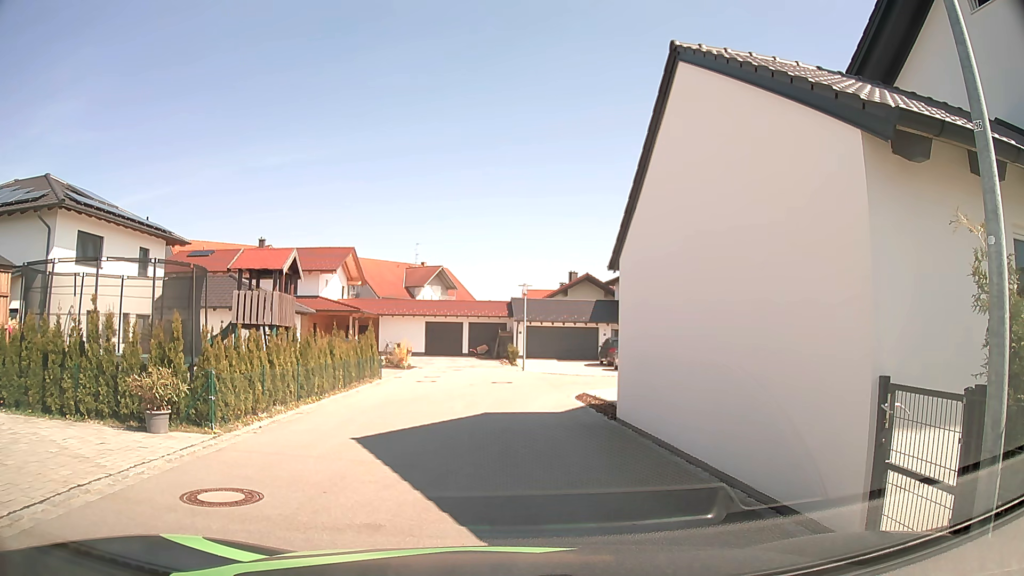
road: residential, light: Day
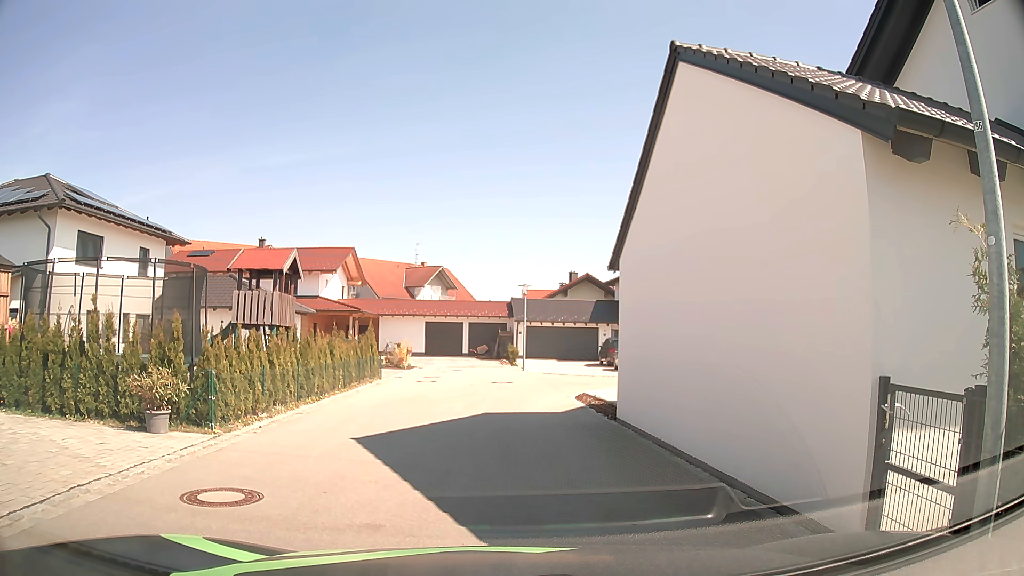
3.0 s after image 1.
(0.0, 0.0) m; 0°
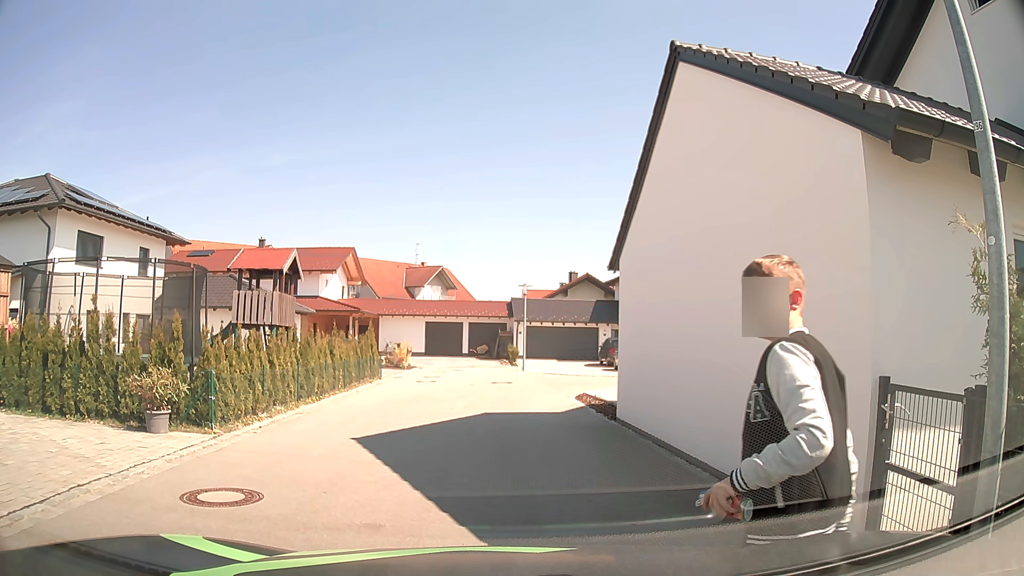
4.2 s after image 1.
(0.0, 0.0) m; 0°
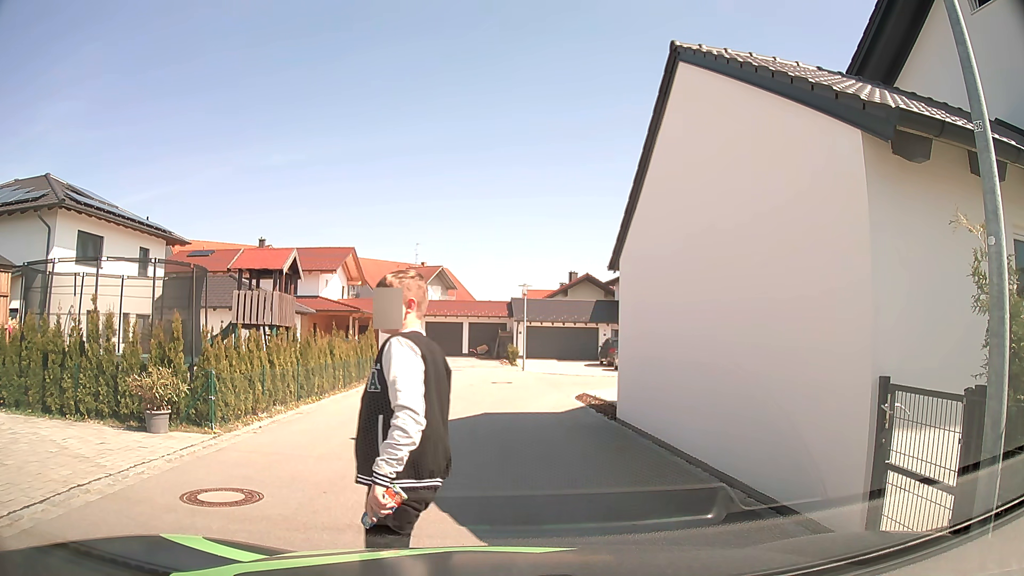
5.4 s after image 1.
(0.0, 0.0) m; 0°
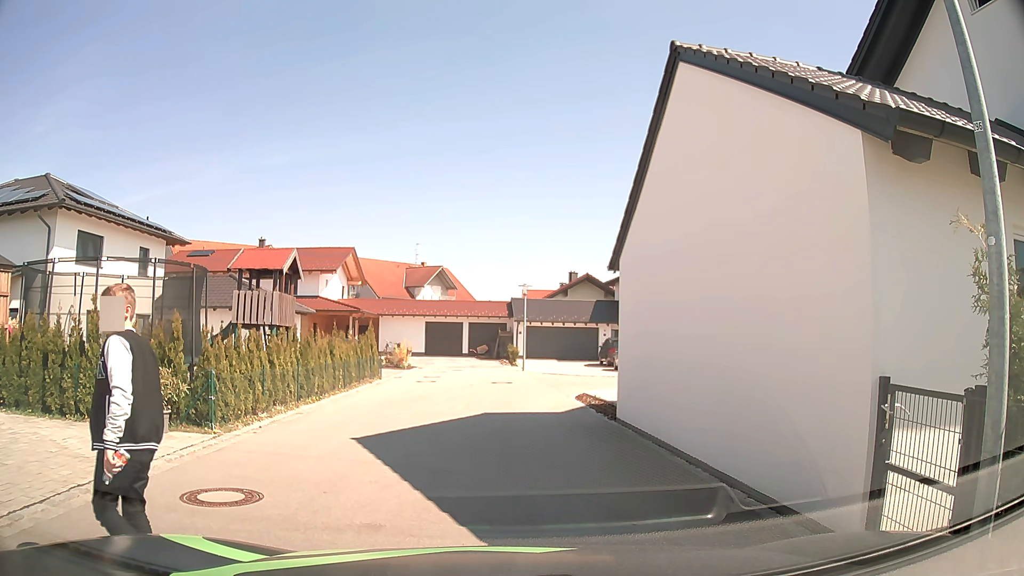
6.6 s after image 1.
(0.0, 0.0) m; 0°
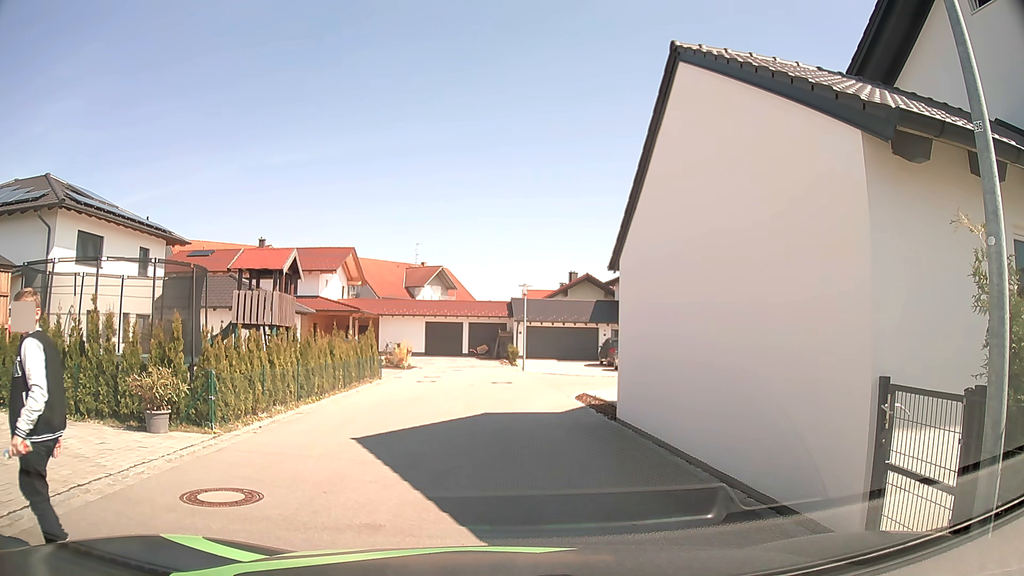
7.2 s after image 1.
(0.0, 0.0) m; 0°
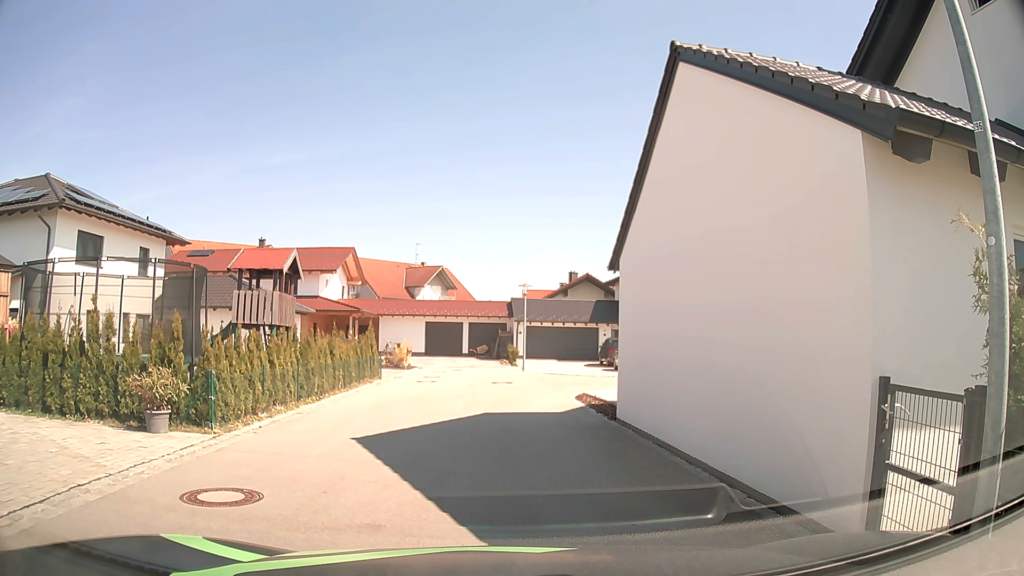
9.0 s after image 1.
(0.0, 0.0) m; 0°
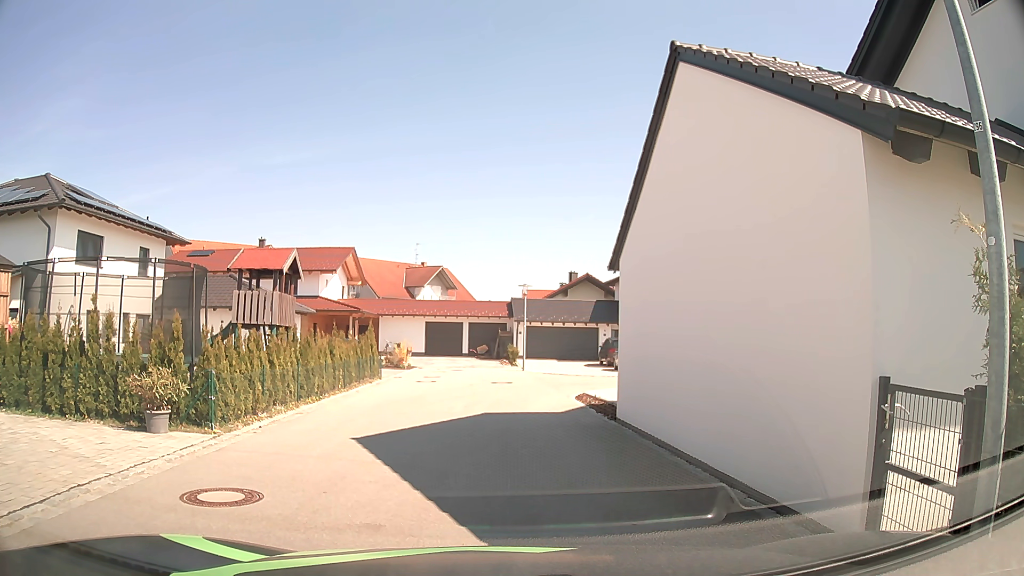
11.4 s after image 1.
(0.0, 0.0) m; 0°
(-1, +10) (-1, +20) (+5, +27) (+15, +27) (+24, +24) (+32, +29) (+27, +36) (+17, +33) (+8, +29) (0, +23) m
